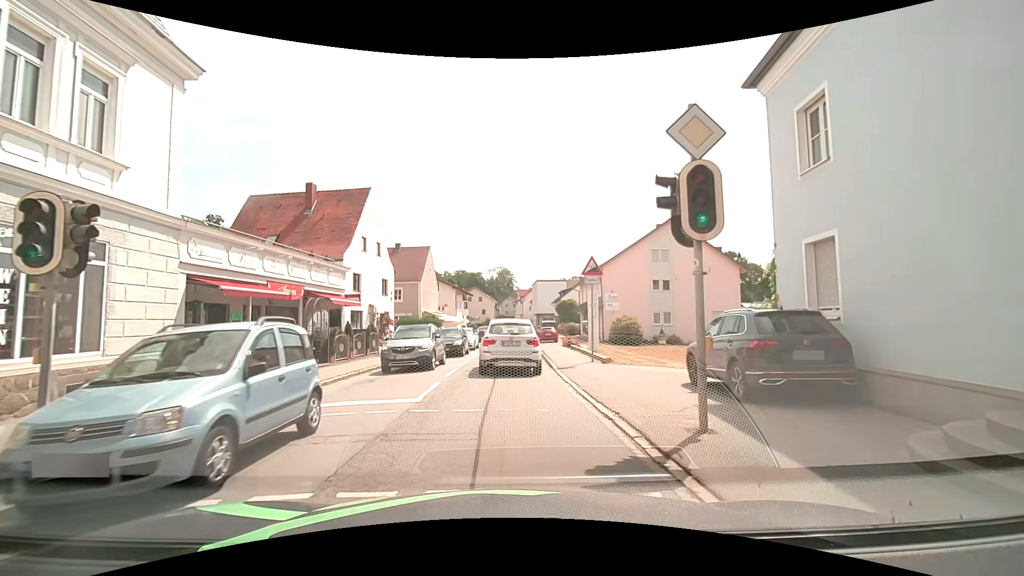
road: secondary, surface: asphalt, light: Day
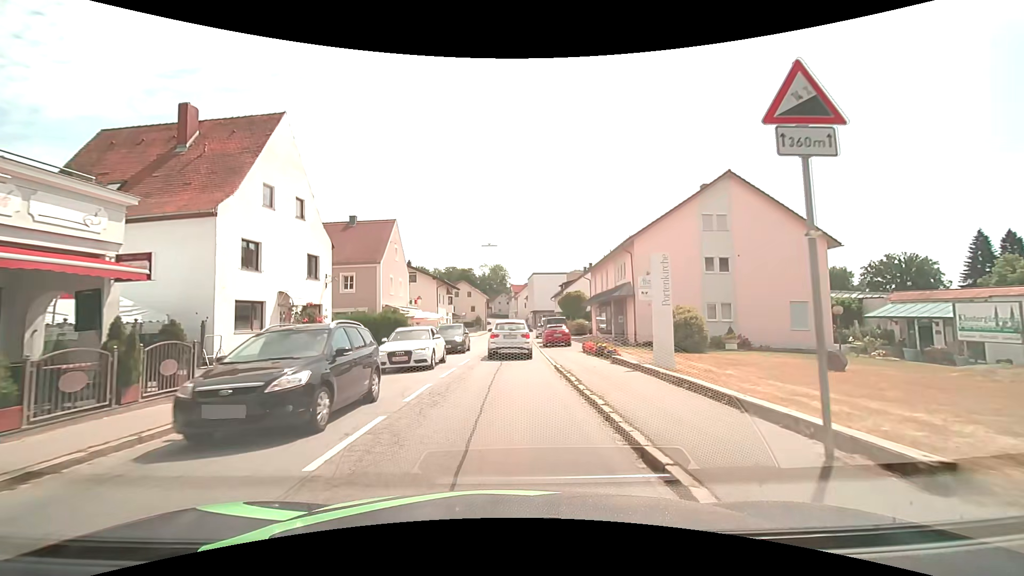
(+0.7, +14.2) m; +3°
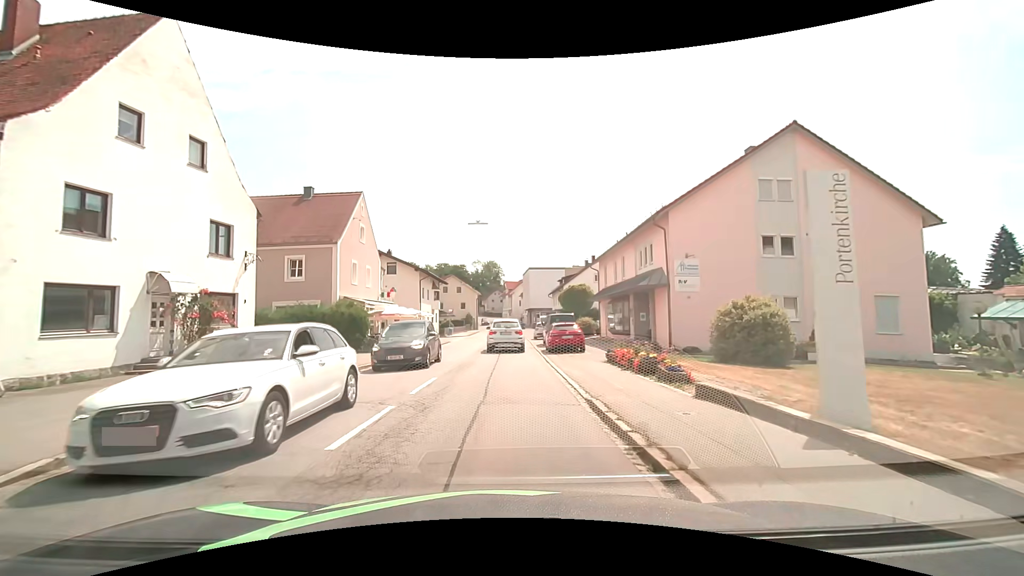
(+0.1, +8.2) m; 0°
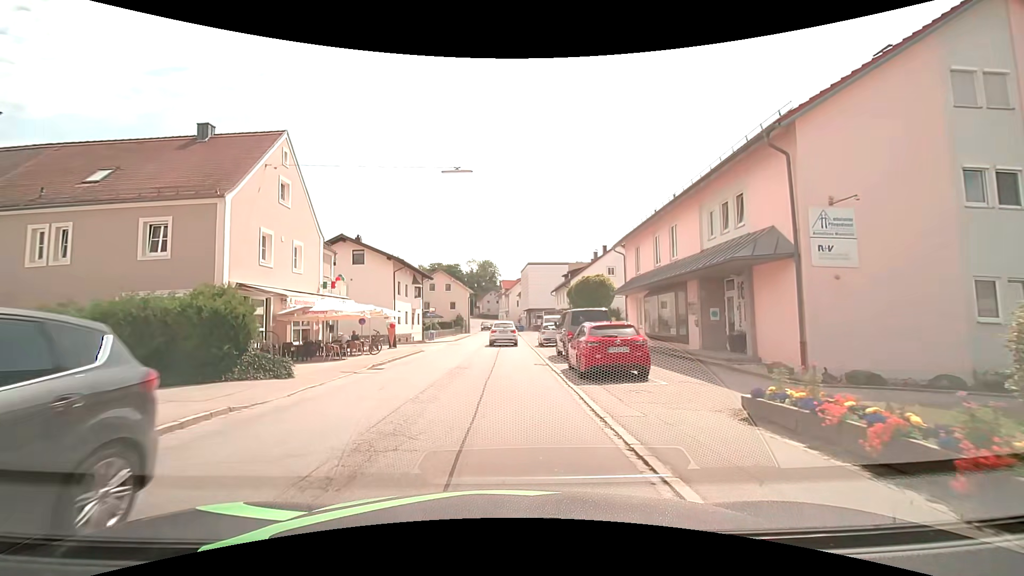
(+0.2, +11.3) m; +2°
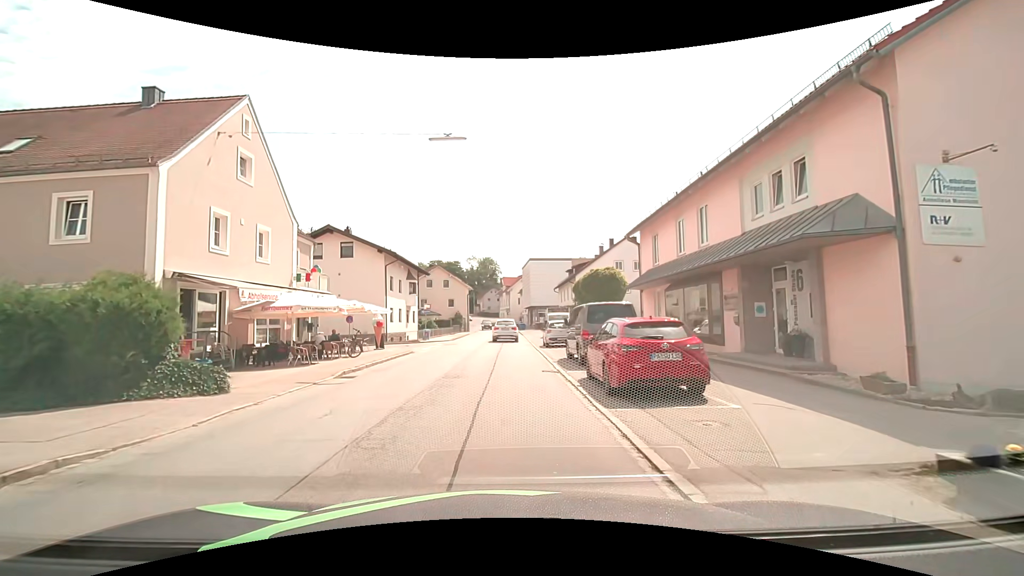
(-0.1, +3.5) m; -1°
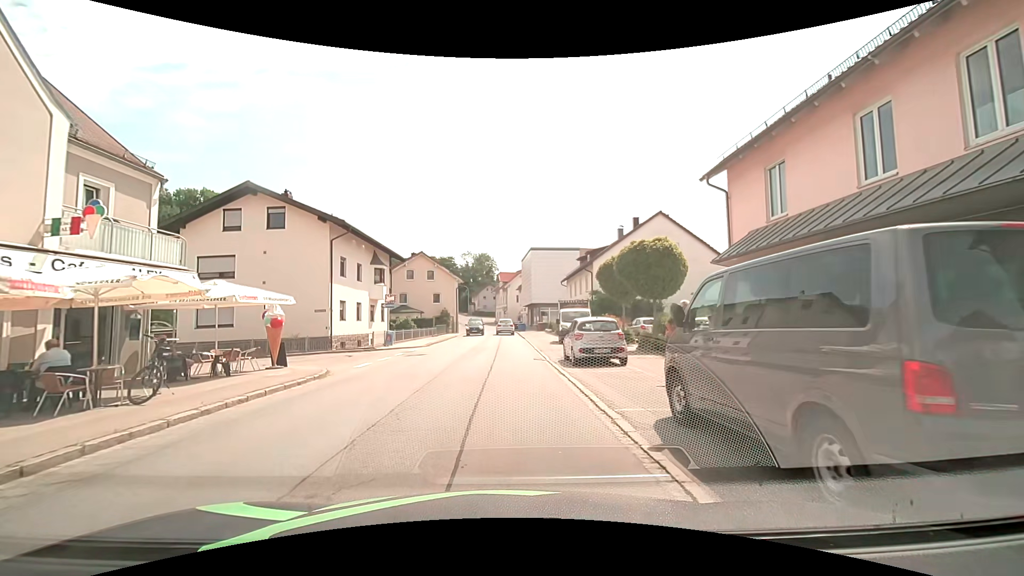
(-0.1, +12.3) m; 0°
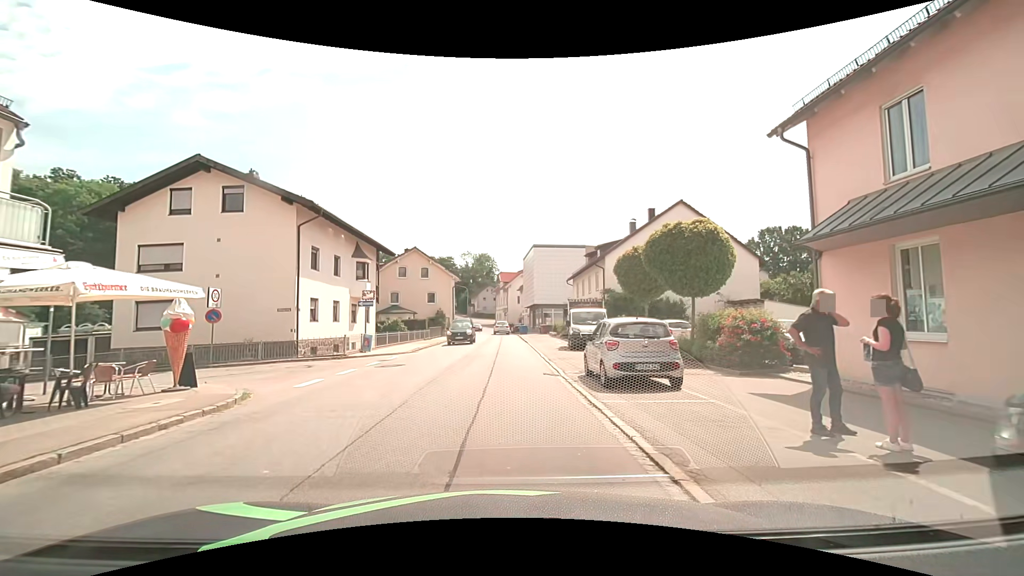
(-0.1, +4.7) m; +1°
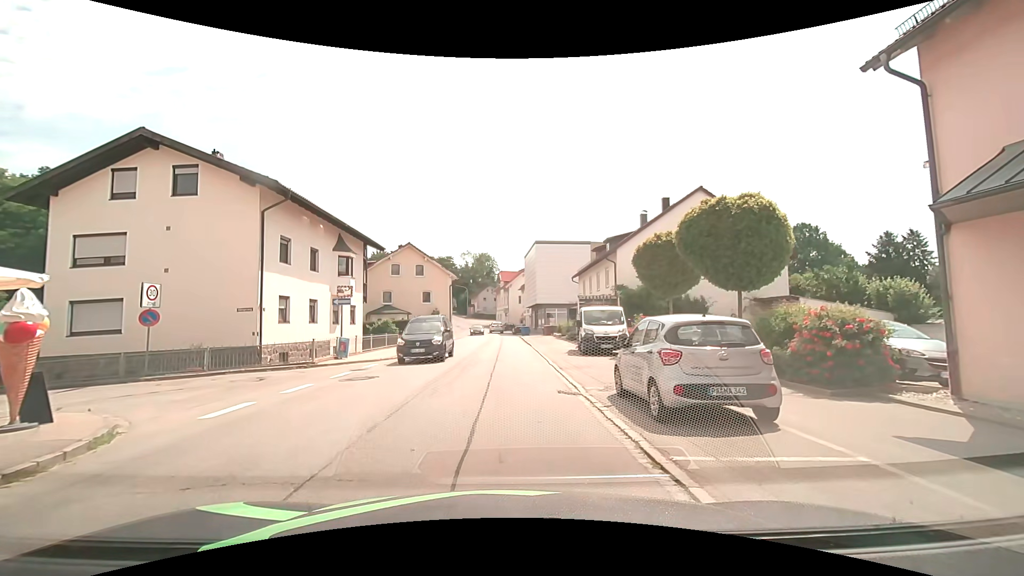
(-0.1, +3.6) m; -2°
